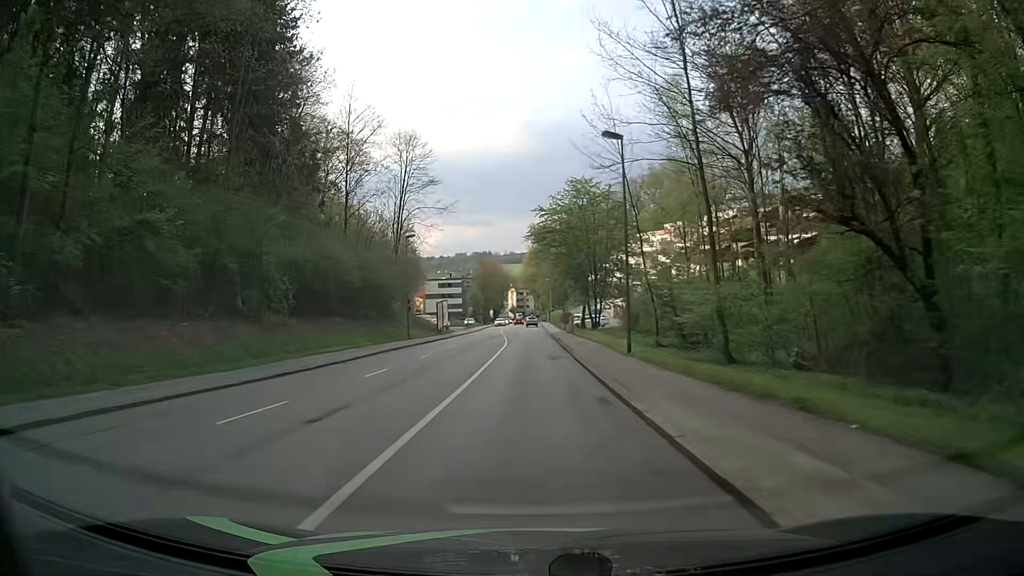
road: tertiary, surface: asphalt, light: Day
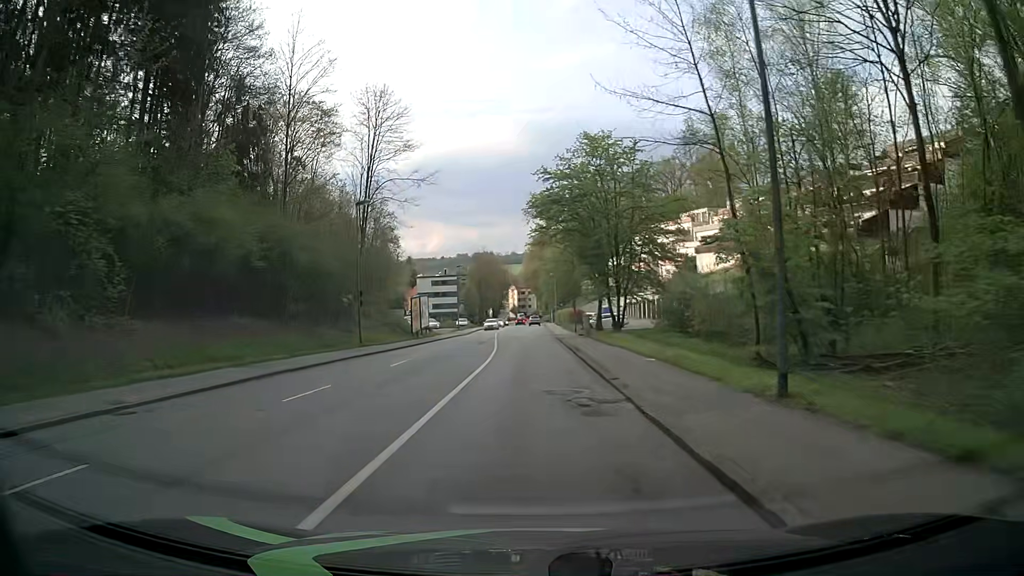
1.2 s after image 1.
(-0.1, +15.3) m; -1°
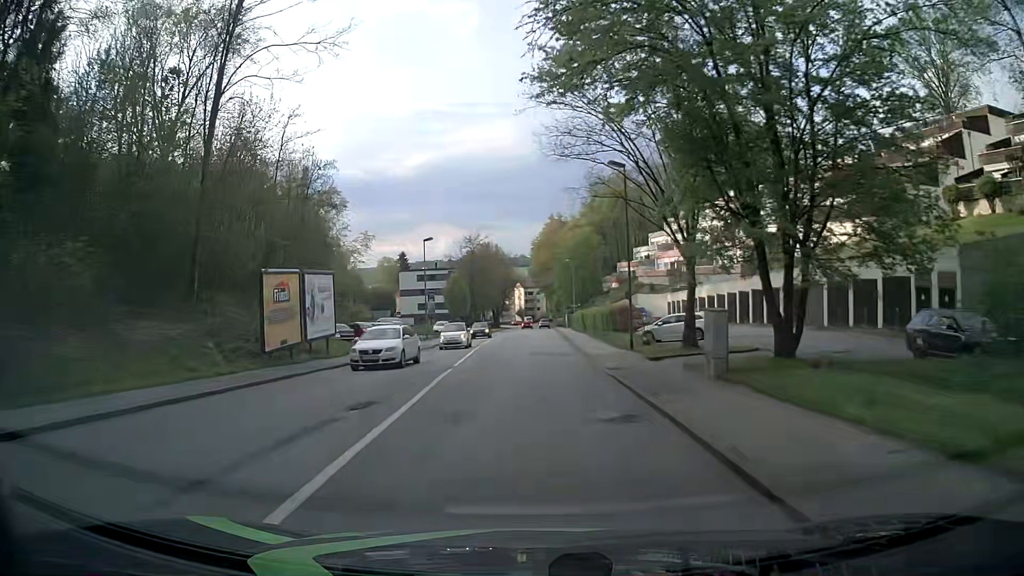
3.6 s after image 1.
(+0.1, +30.5) m; -1°
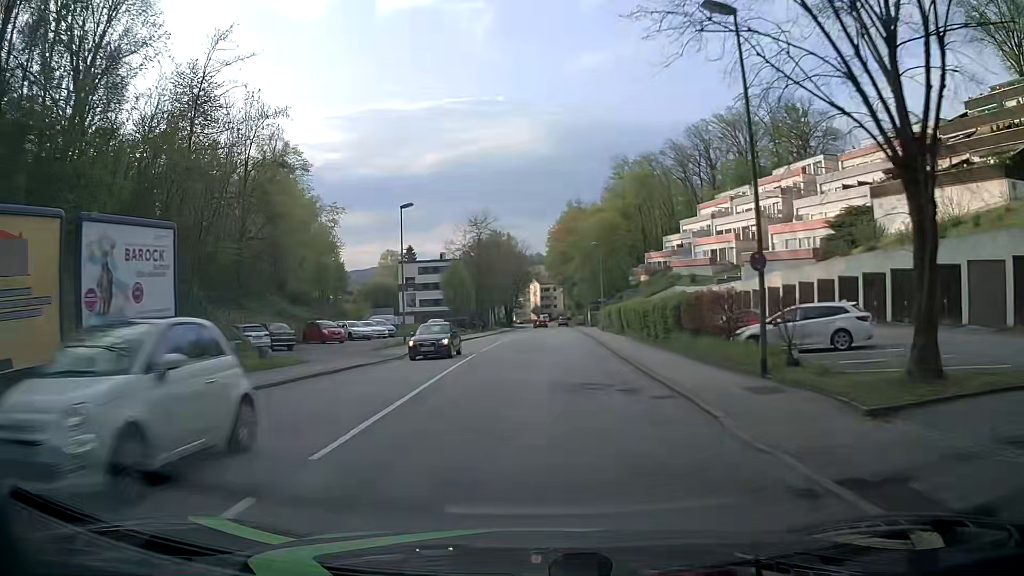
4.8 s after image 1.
(-0.1, +15.3) m; -1°
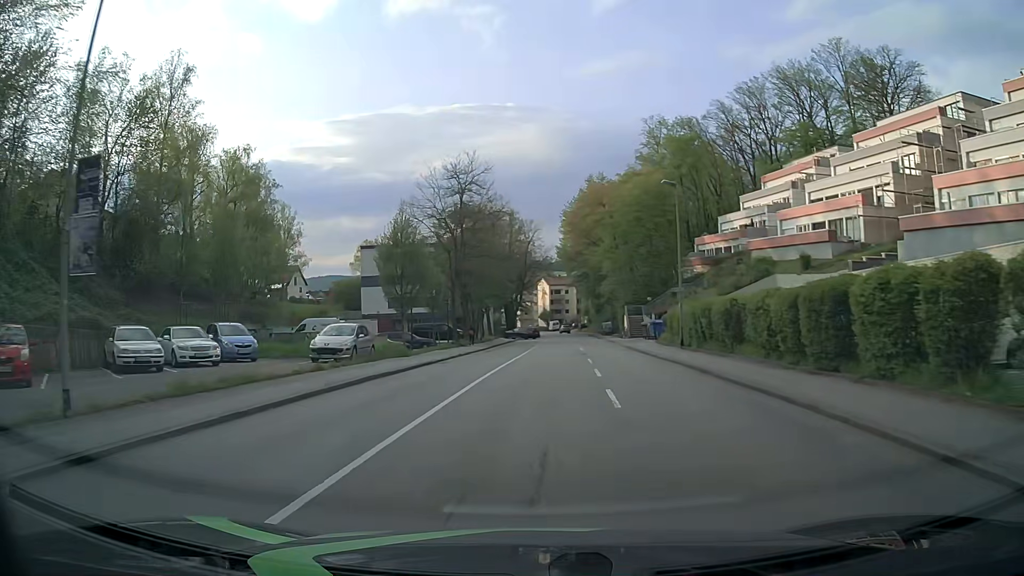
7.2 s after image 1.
(-0.2, +30.6) m; -1°
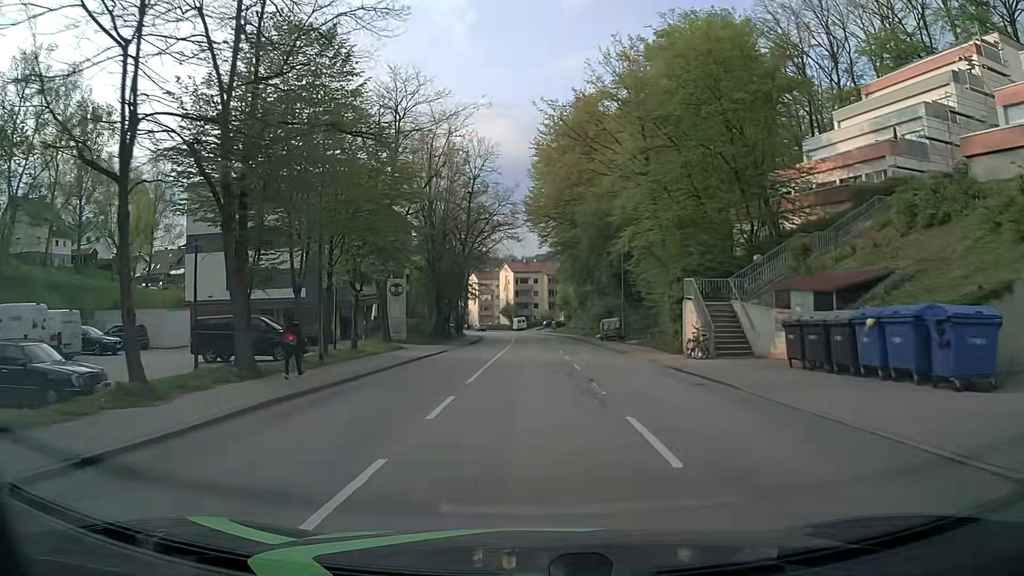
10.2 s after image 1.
(+1.3, +38.0) m; +3°
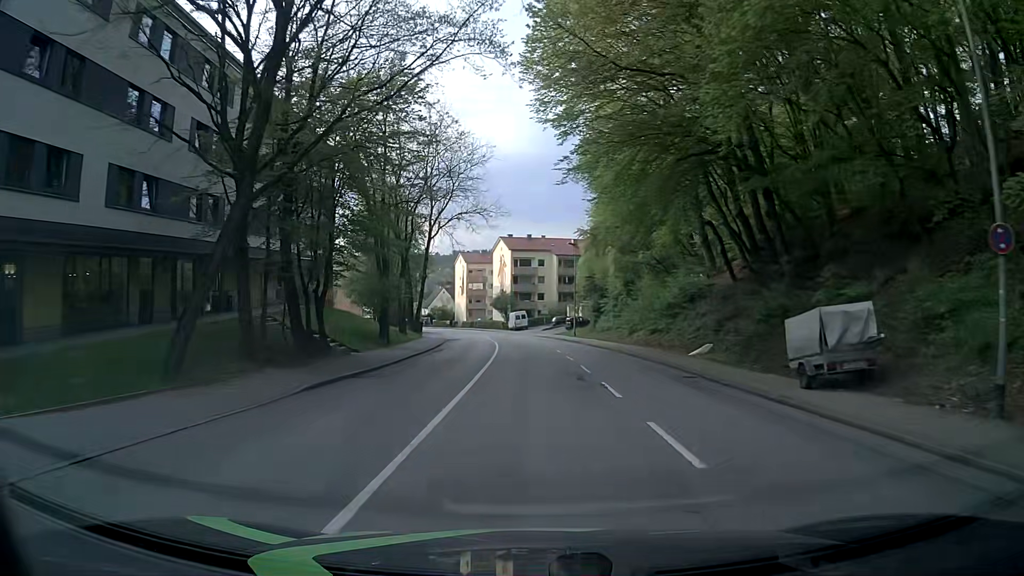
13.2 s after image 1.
(-0.3, +38.2) m; 0°
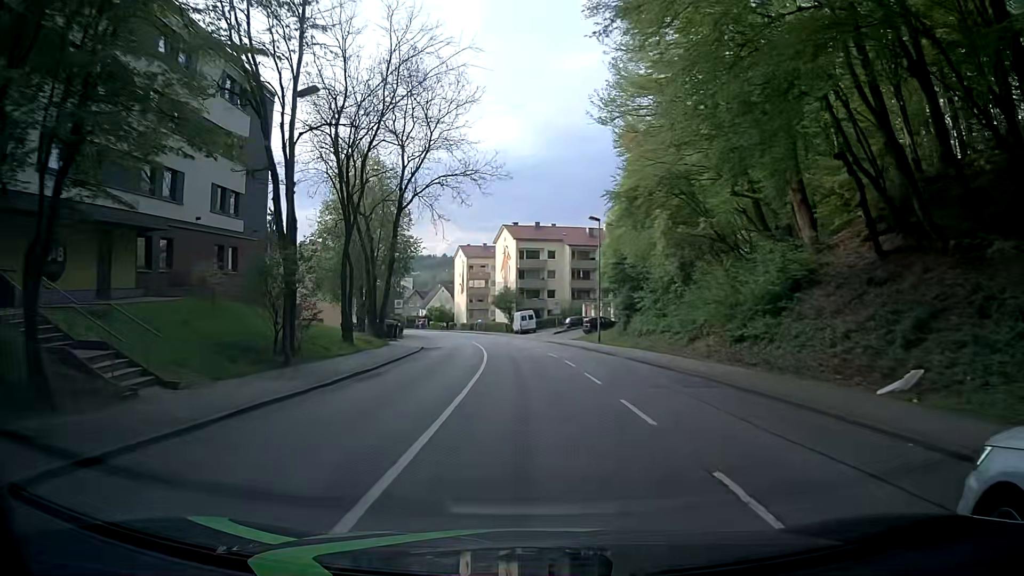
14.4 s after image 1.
(-0.2, +15.3) m; -1°
(0, +10) (-1, +20) (-1, +30) (-2, +40) (-3, +50) (-5, +60) (-7, +70) (-9, +79) (-12, +89) (-15, +98) m
